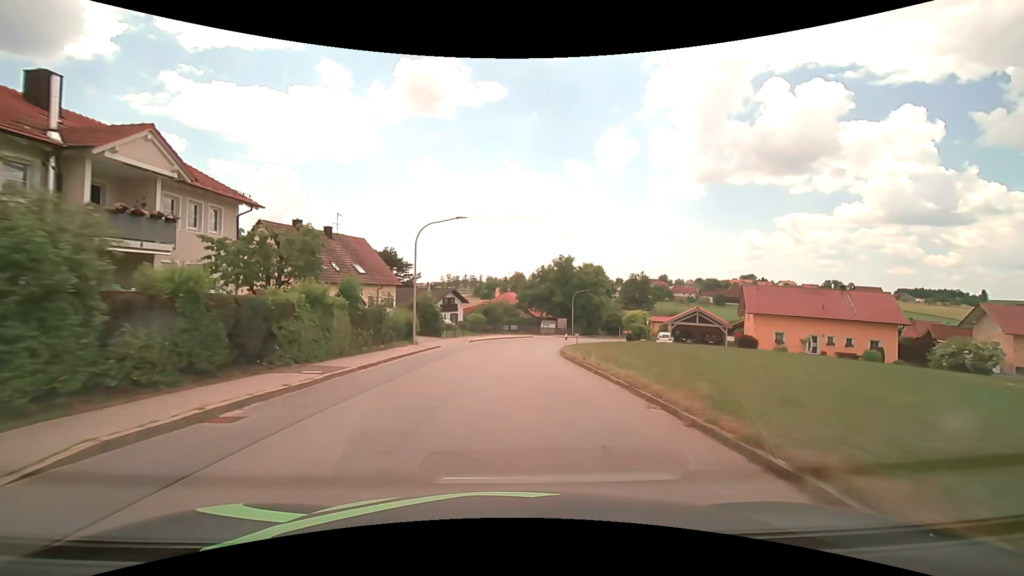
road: tertiary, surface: asphalt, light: Day
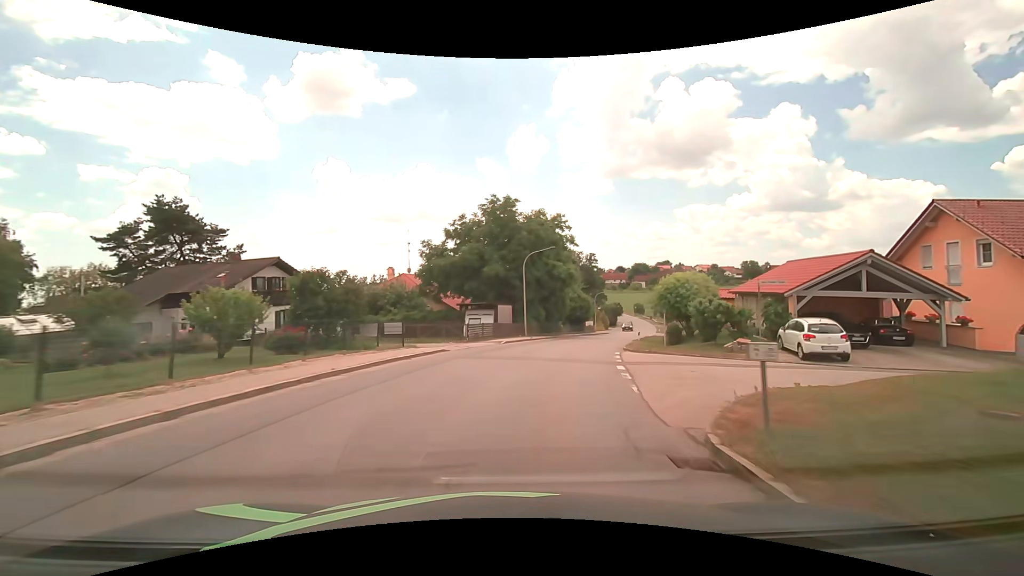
(+1.9, +38.2) m; +9°
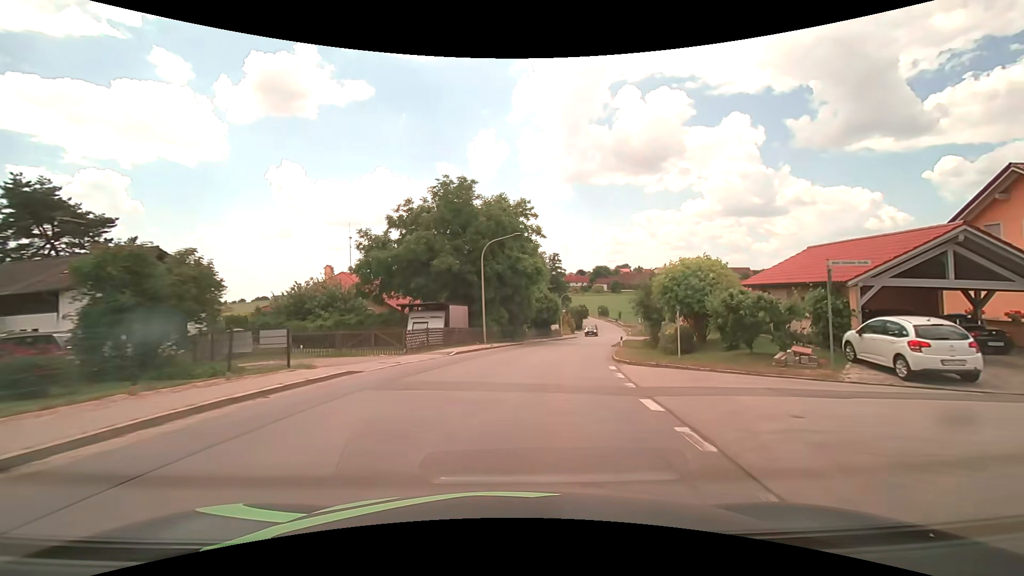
(+0.3, +7.6) m; +4°
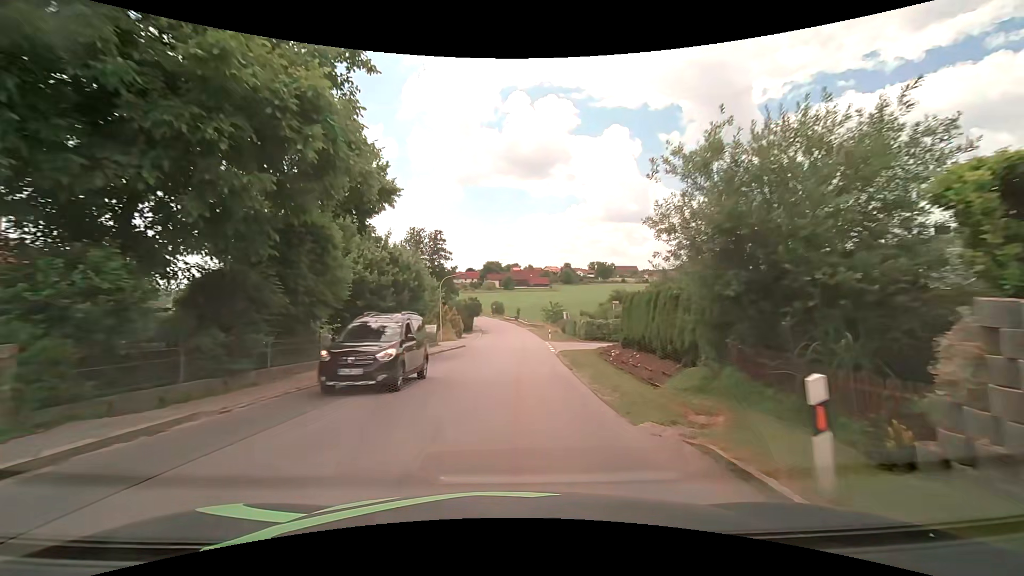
(+4.0, +30.0) m; +13°
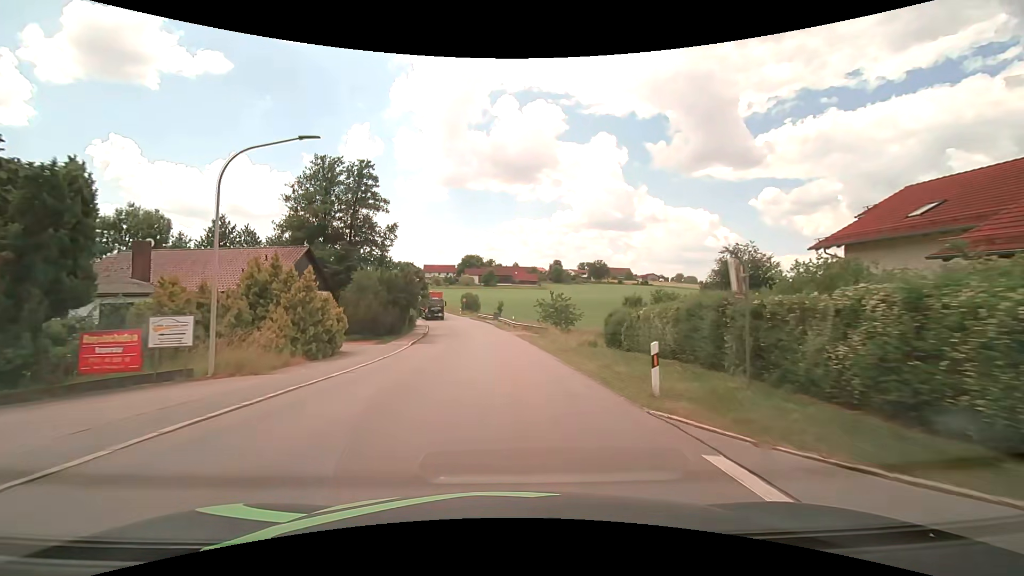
(+1.0, +38.4) m; +2°
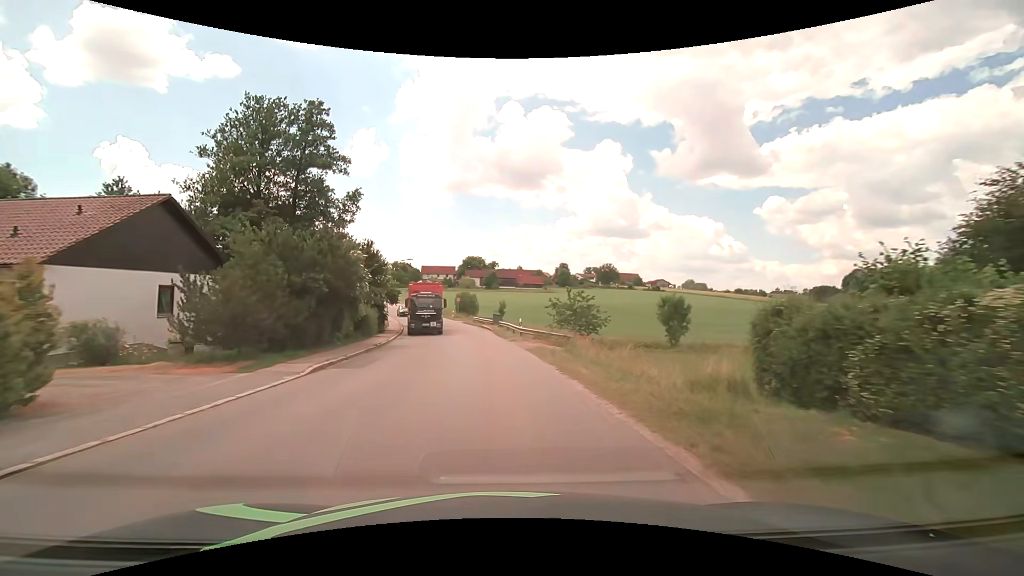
(0.0, +15.2) m; 0°
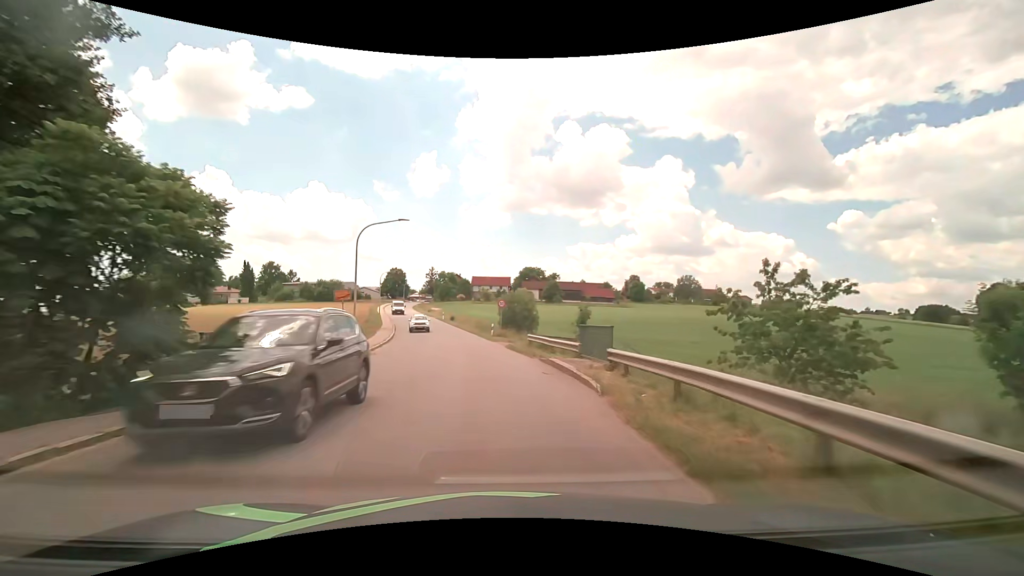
(-1.6, +30.0) m; -7°
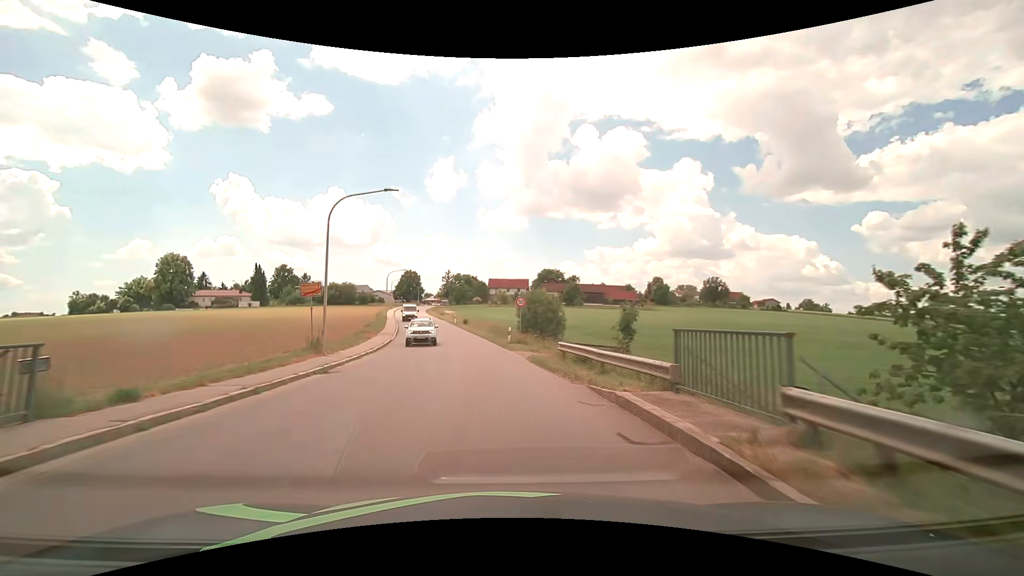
(-0.1, +7.5) m; -2°
(0, +10) (-1, +20) (-2, +30) (-4, +40) (-5, +50) (-8, +59) (-10, +69) (-12, +79) (-14, +89) (-17, +98) m
